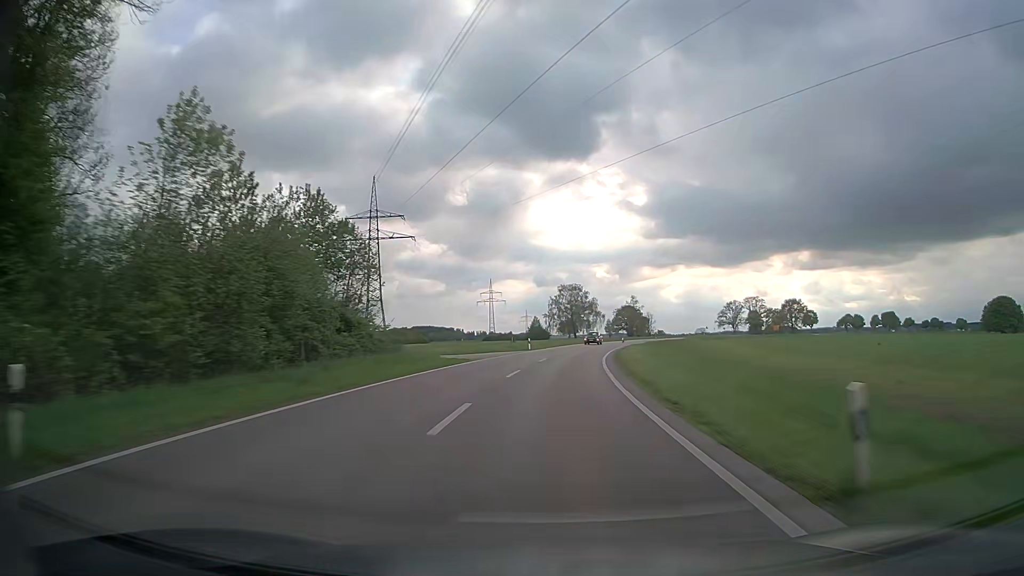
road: secondary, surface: asphalt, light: Day
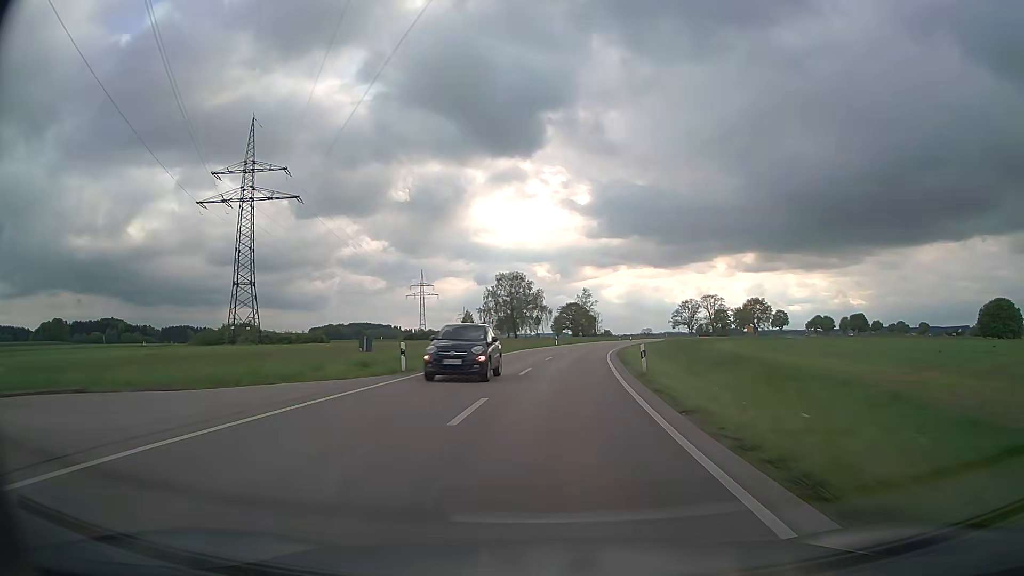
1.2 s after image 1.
(+1.5, +34.8) m; +5°
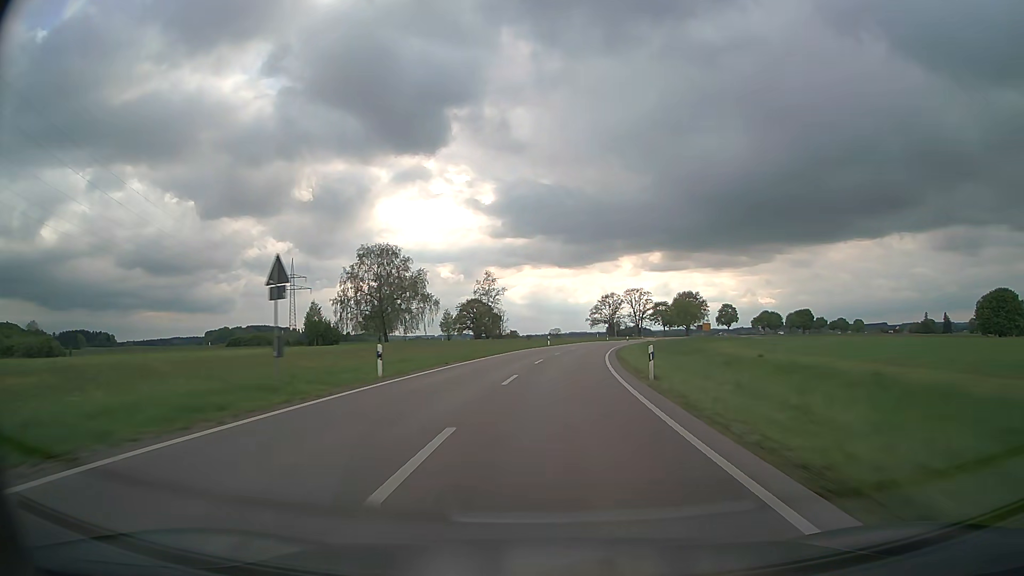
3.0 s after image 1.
(+3.7, +52.1) m; +8°
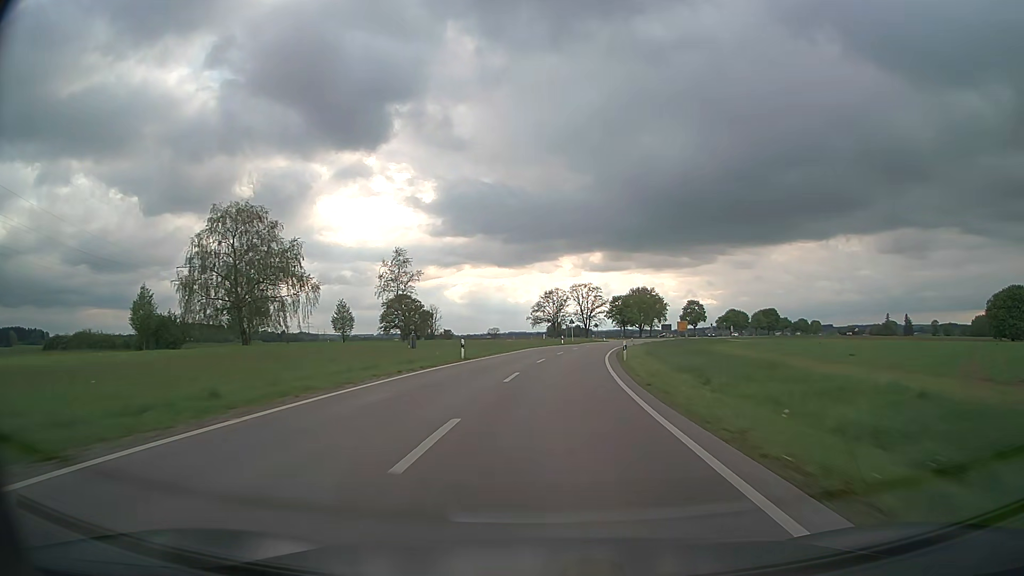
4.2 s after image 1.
(+1.8, +34.8) m; +5°
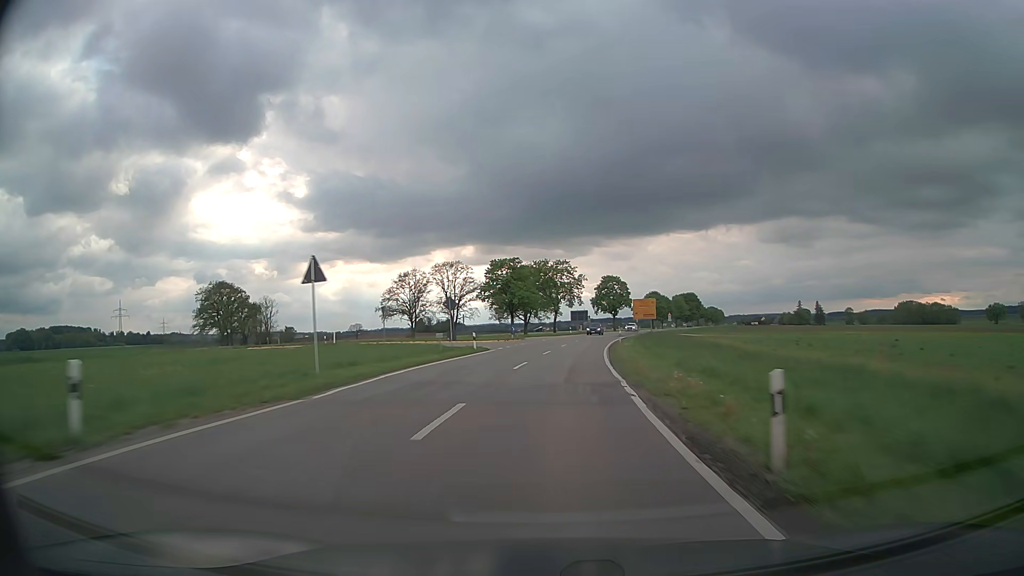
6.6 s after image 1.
(+6.6, +69.5) m; +11°
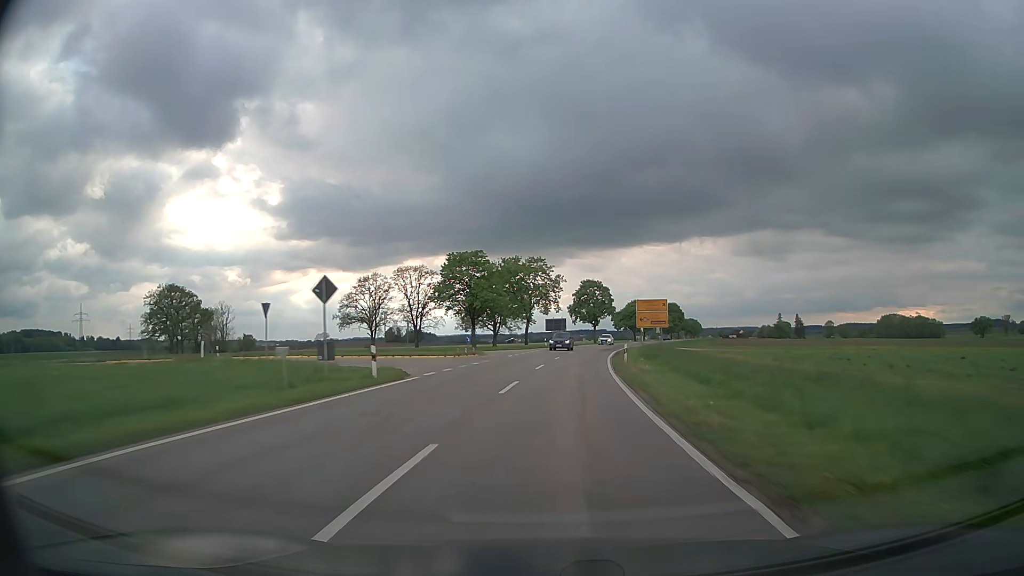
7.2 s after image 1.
(+0.4, +17.5) m; +2°
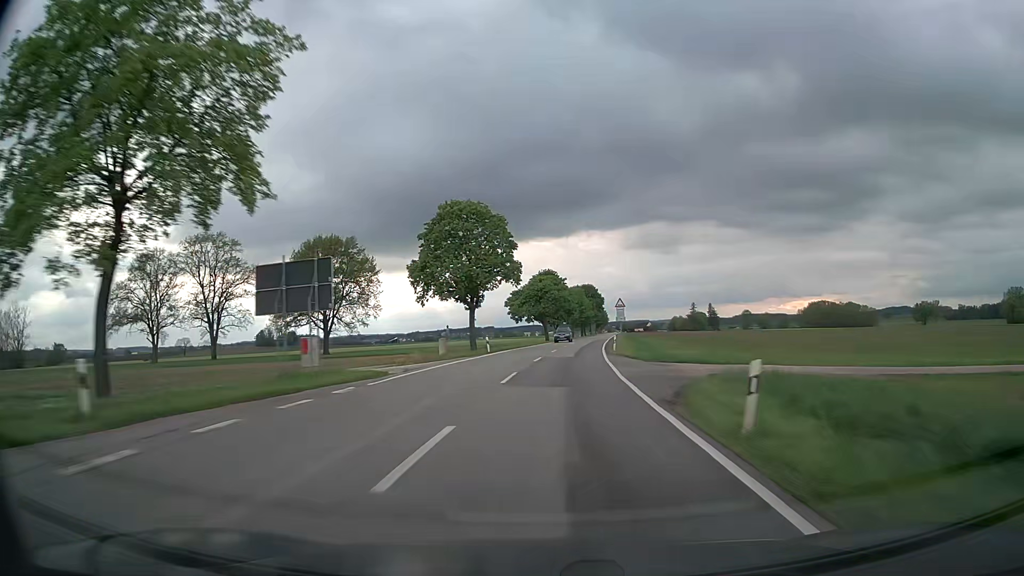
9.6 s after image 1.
(+6.3, +69.6) m; +10°
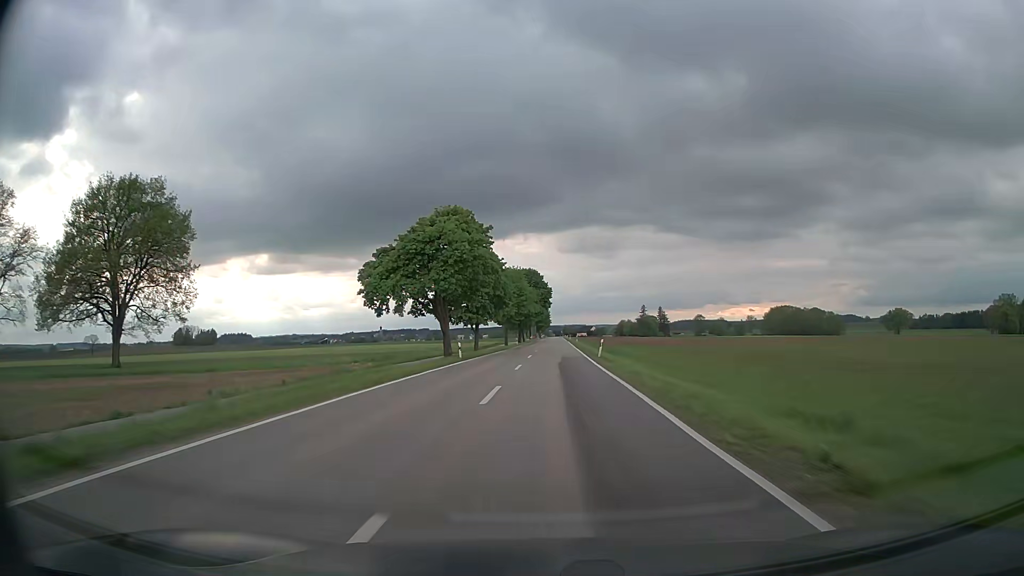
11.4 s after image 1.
(+2.8, +52.3) m; +5°
(0, +10) (0, +20) (+1, +30) (+1, +40) (+1, +50) (+1, +60) (+2, +70) (+2, +80) (+2, +90) (+3, +100) m
